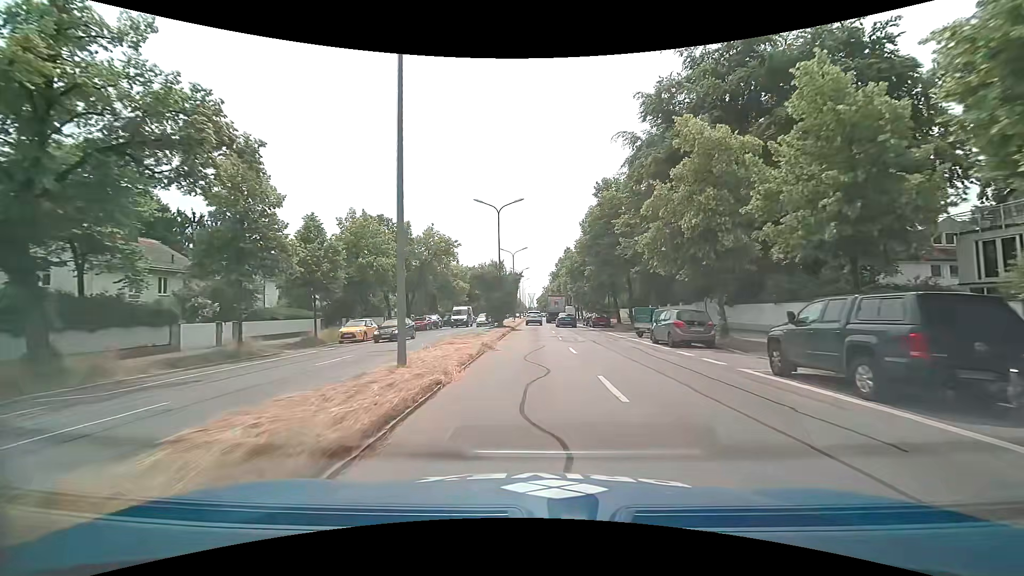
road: primary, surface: asphalt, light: Day
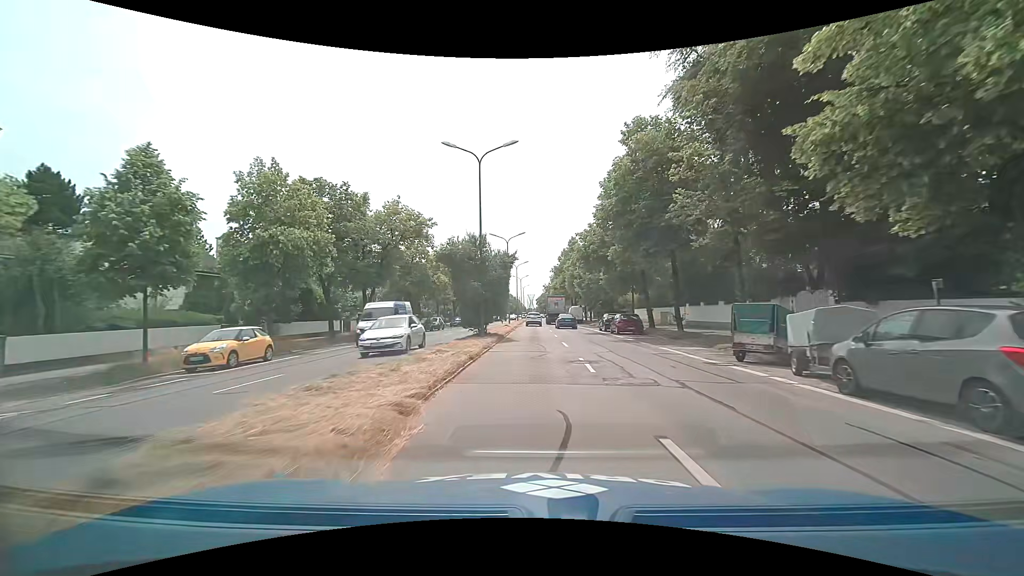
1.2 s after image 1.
(+0.1, +14.2) m; 0°
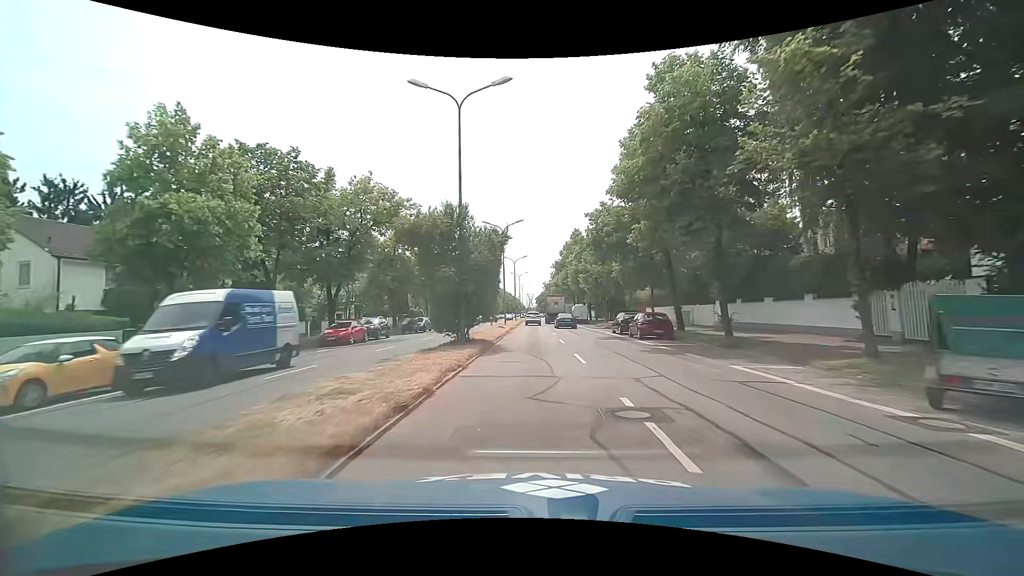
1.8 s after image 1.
(0.0, +7.3) m; +1°
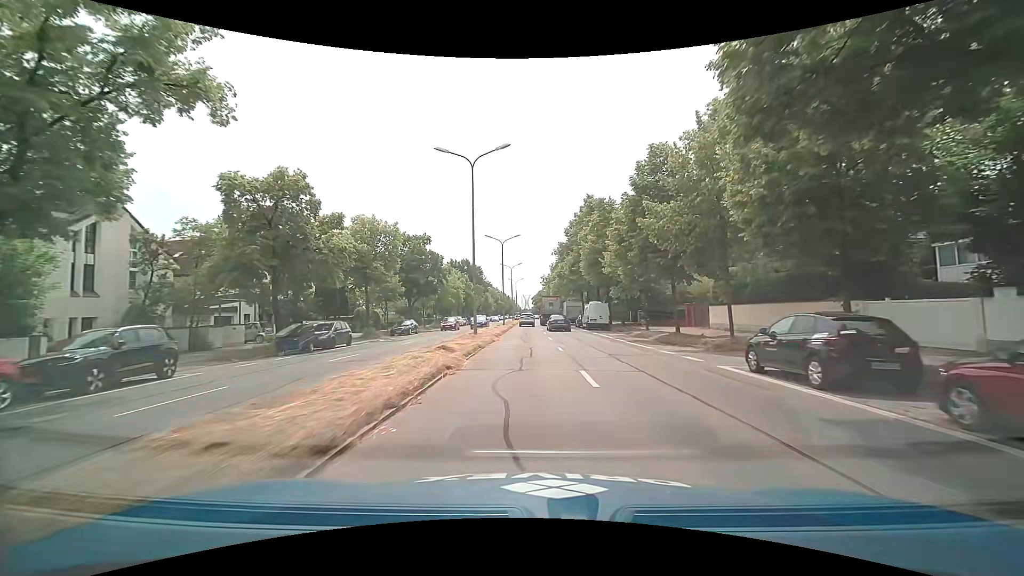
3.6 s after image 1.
(0.0, +22.7) m; 0°
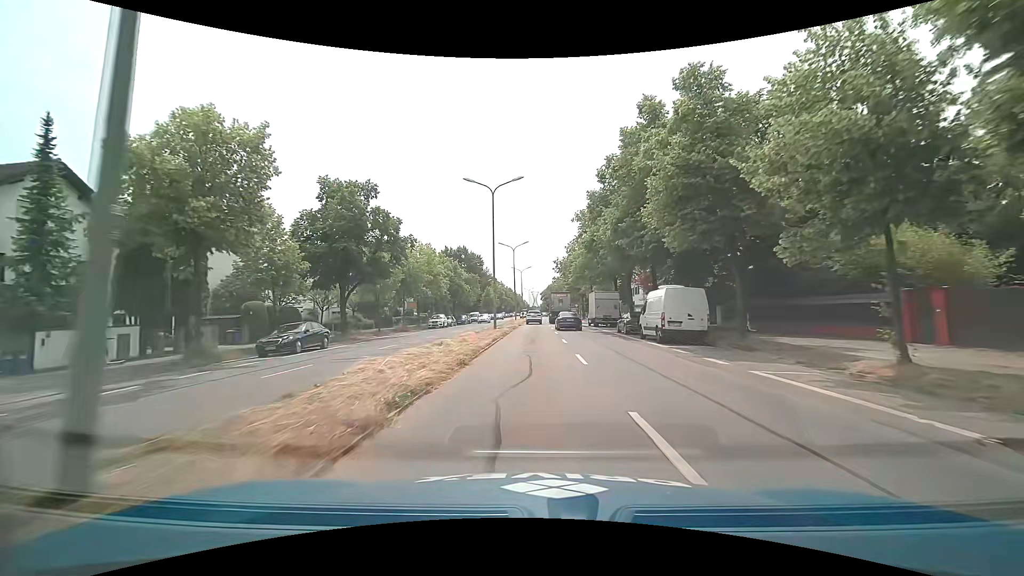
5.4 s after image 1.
(-0.1, +23.8) m; 0°
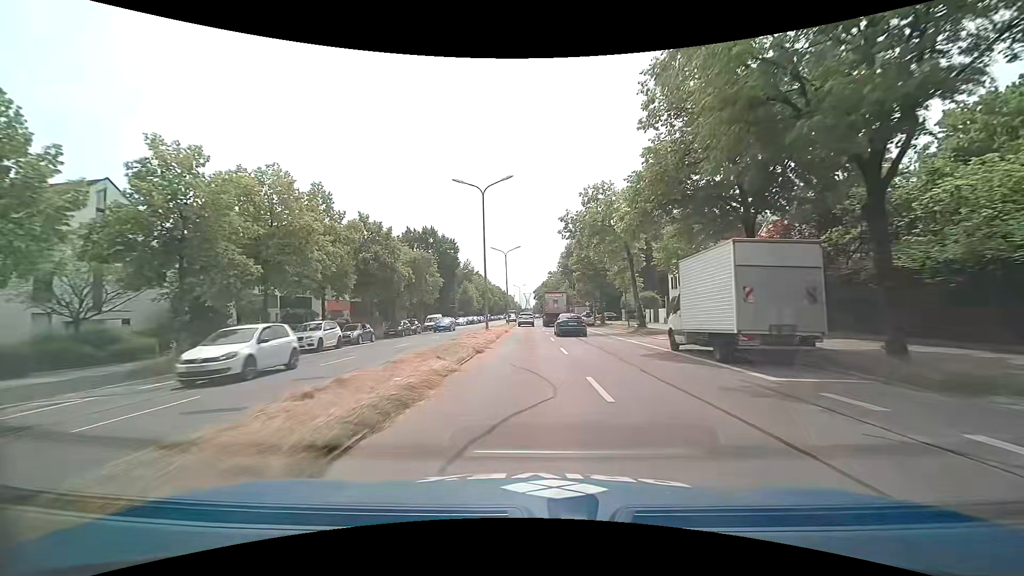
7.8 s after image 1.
(+0.1, +32.8) m; 0°
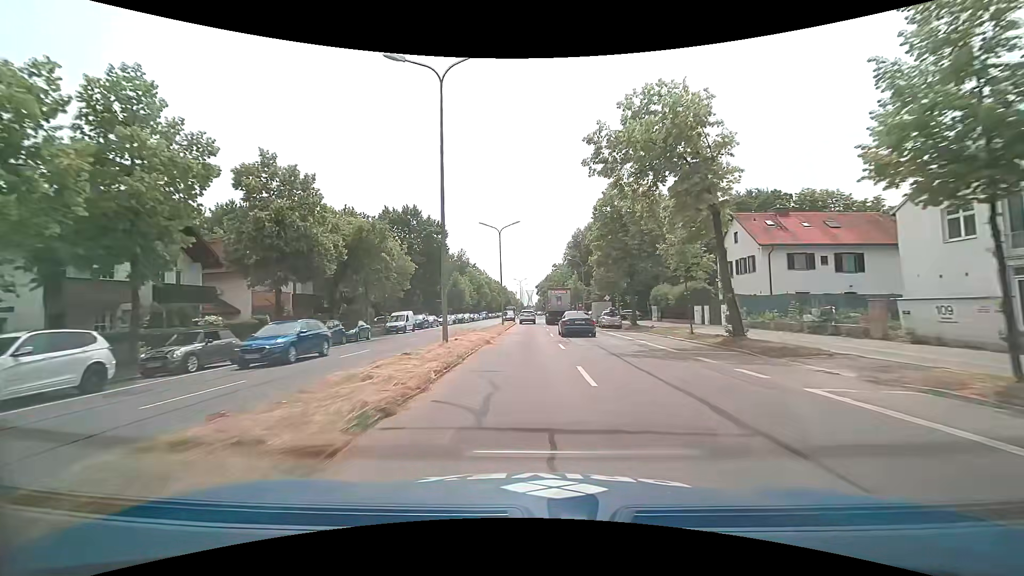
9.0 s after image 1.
(0.0, +16.6) m; -1°
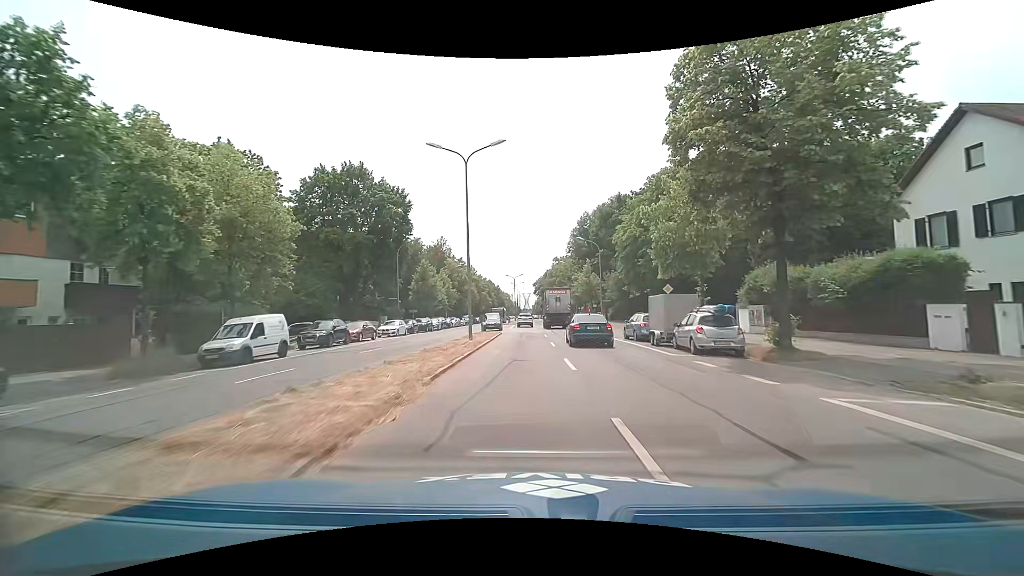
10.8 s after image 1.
(+0.2, +24.3) m; 0°
(0, +10) (0, +20) (+1, +30) (0, +40) (0, +50) (0, +60) (0, +70) (0, +80) (0, +90) (0, +100) m
